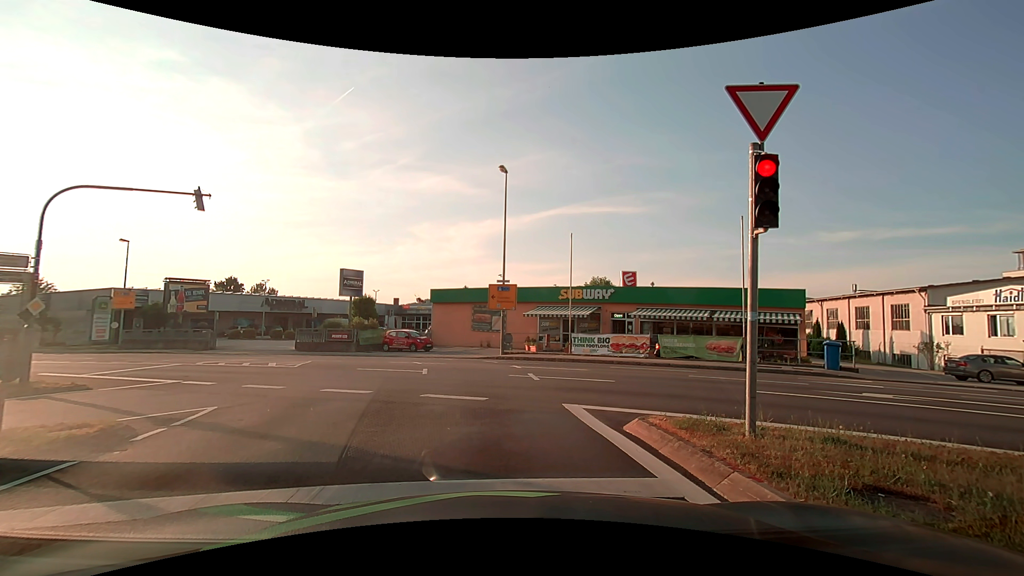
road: tertiary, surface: asphalt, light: Day
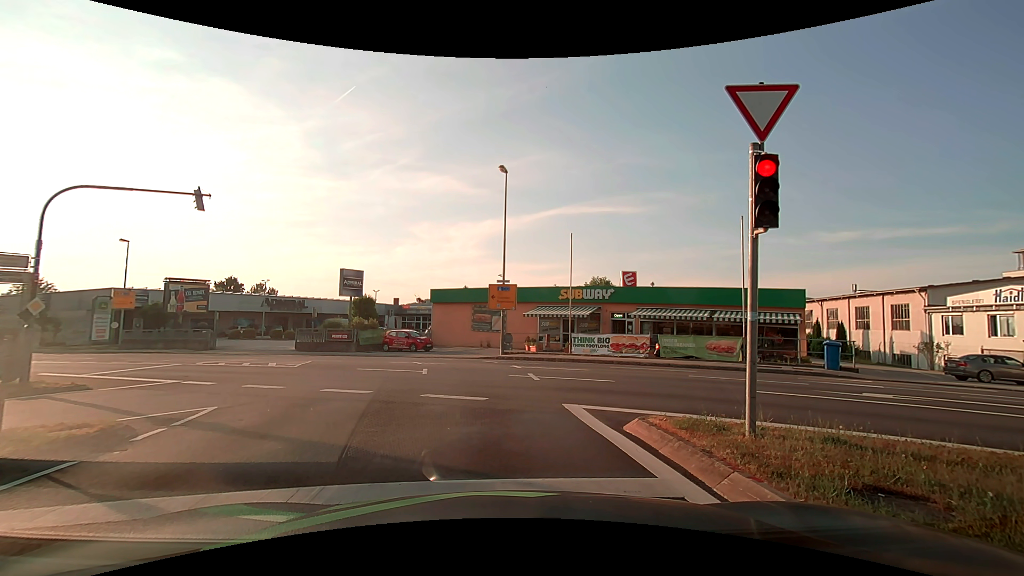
(0.0, 0.0) m; 0°
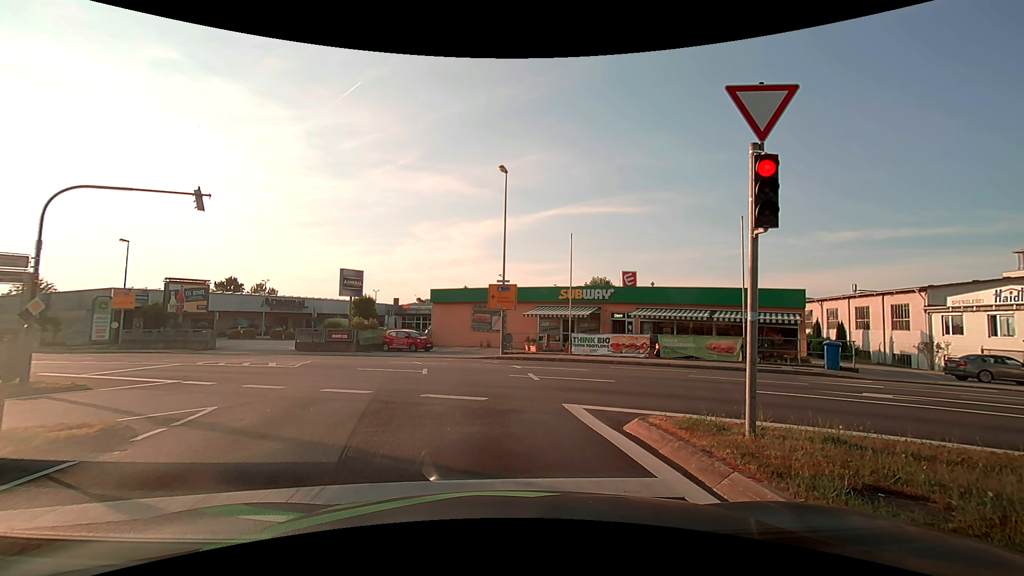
(0.0, 0.0) m; 0°
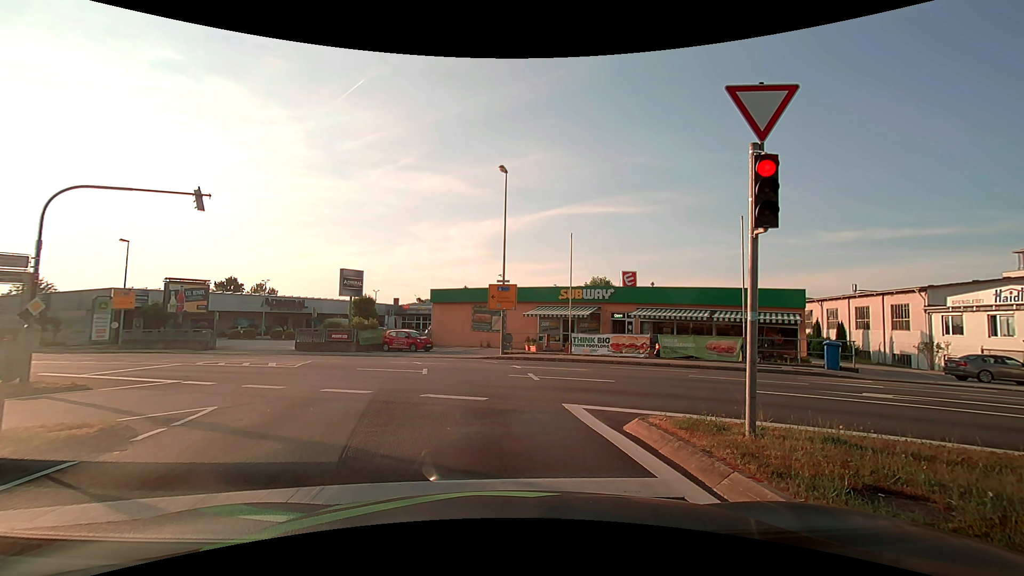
(0.0, 0.0) m; 0°
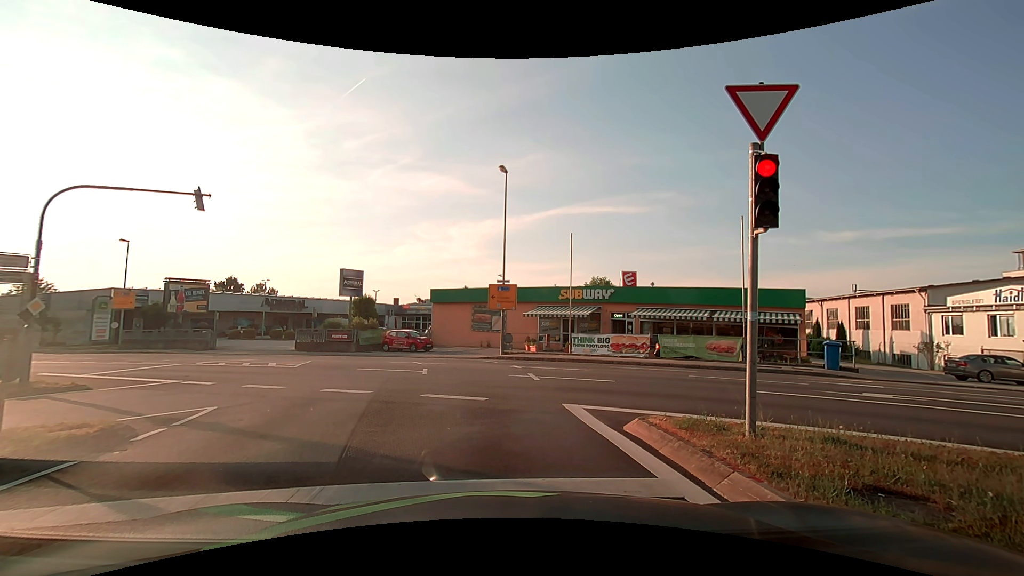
(0.0, 0.0) m; 0°
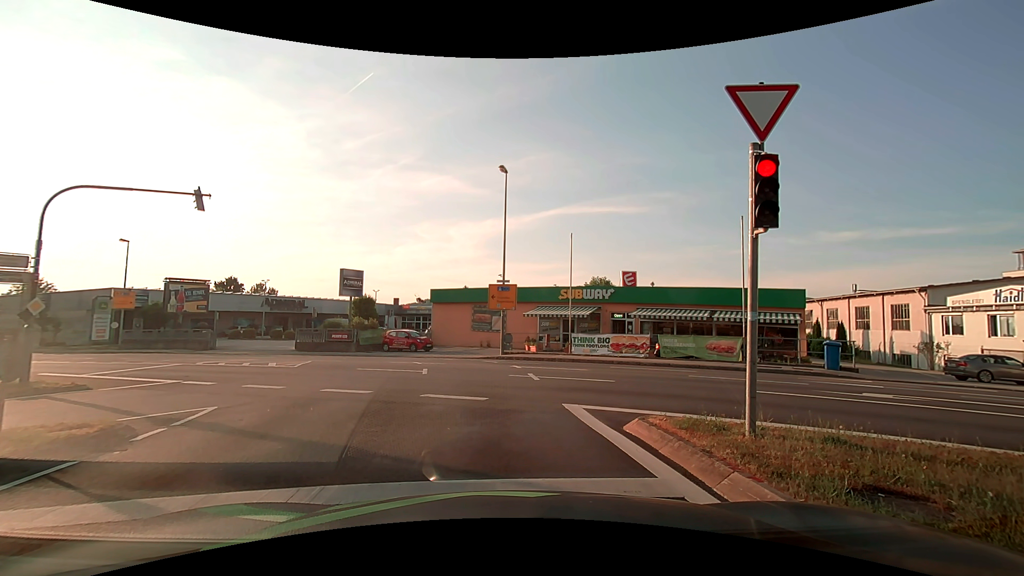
(0.0, 0.0) m; 0°
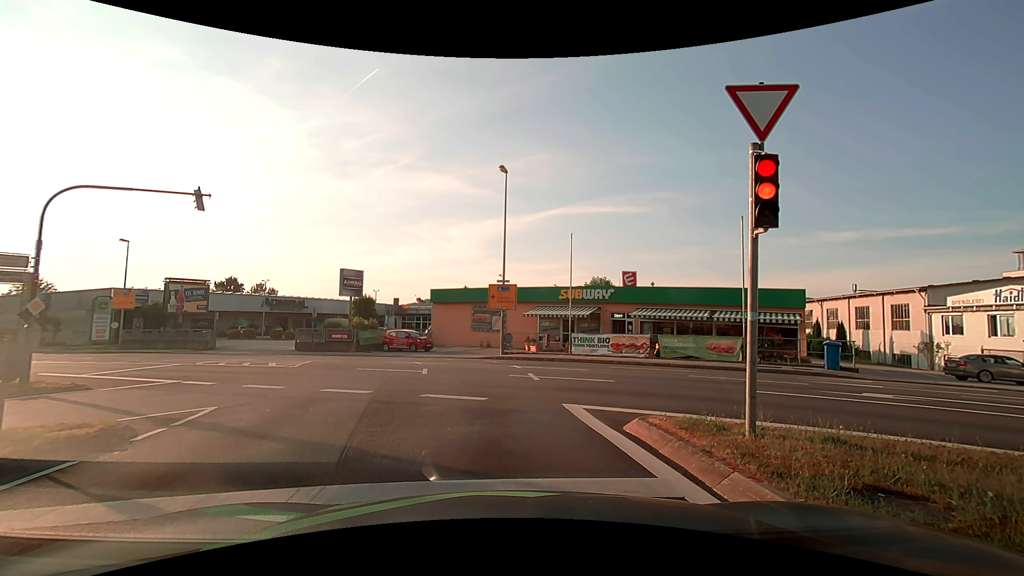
(0.0, 0.0) m; 0°
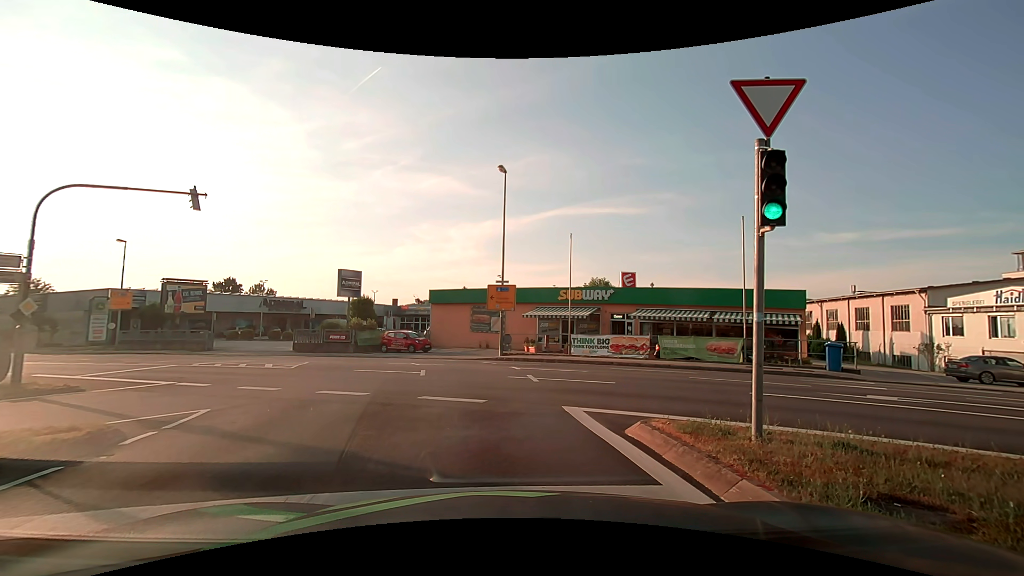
(0.0, +0.1) m; 0°
(0, +10) (-1, +20) (-5, +29) (-13, +35) (-21, +40) (-30, +45) (-39, +50) (-48, +55) (-57, +59) (-65, +64) m
